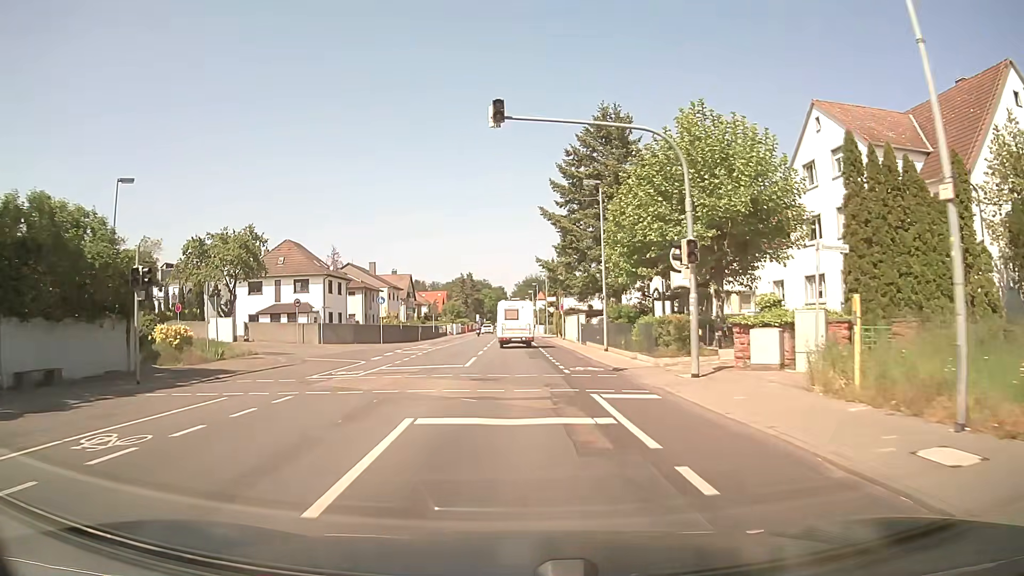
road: secondary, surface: asphalt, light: Day
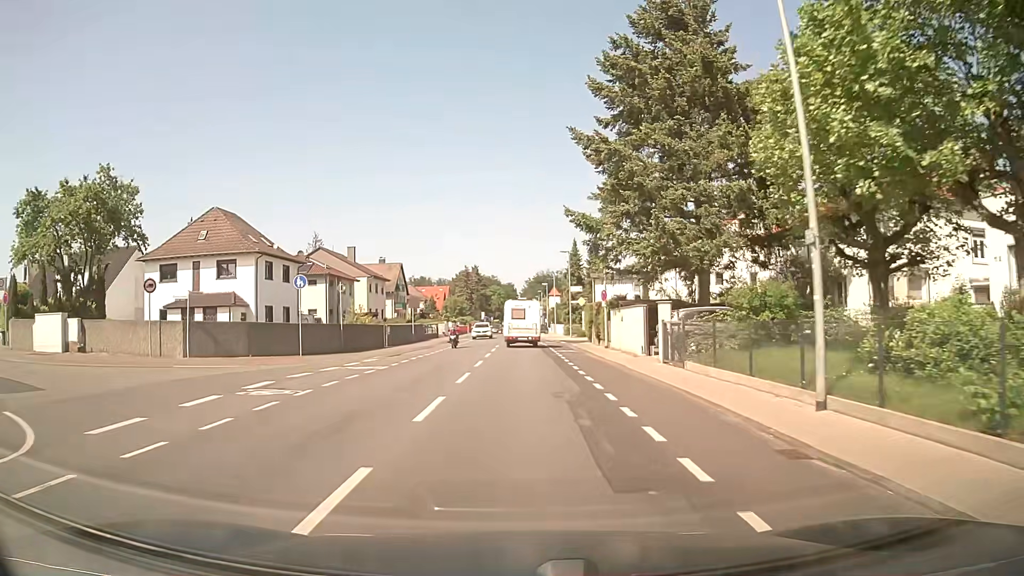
(-0.2, +20.8) m; -1°
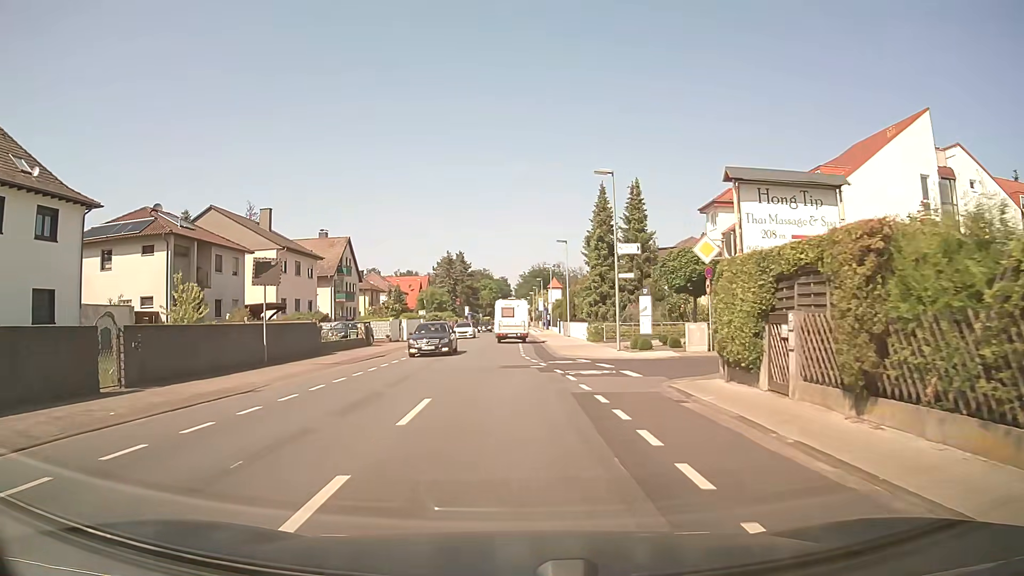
(+0.2, +30.2) m; 0°
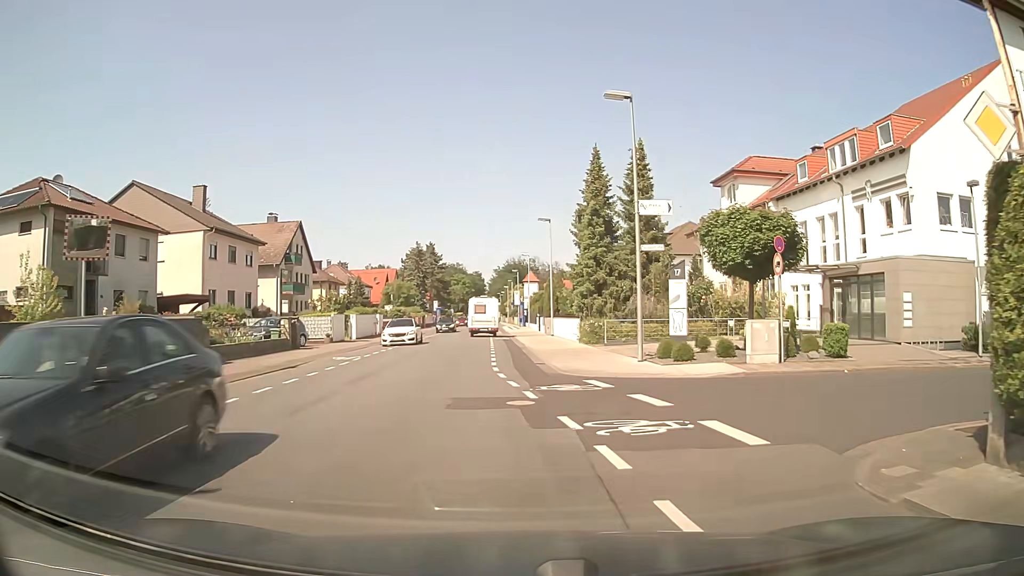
(+0.1, +9.2) m; +2°
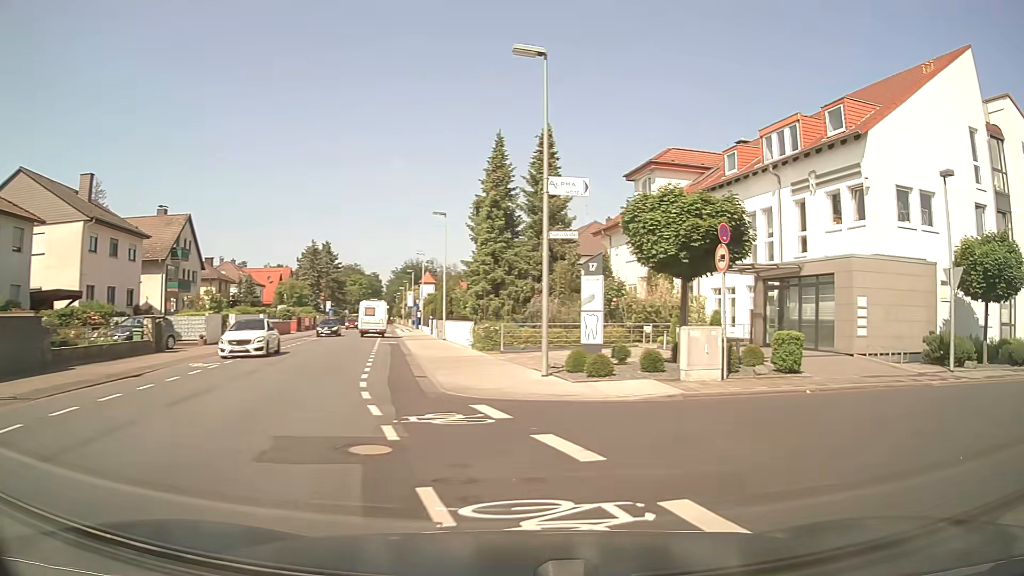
(+0.2, +3.4) m; +9°
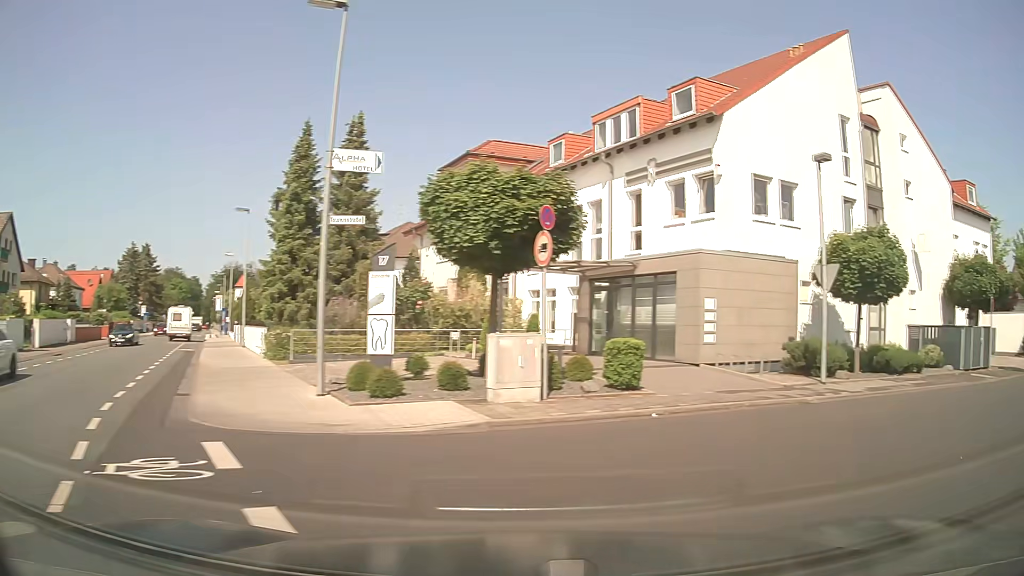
(+0.3, +2.8) m; +15°
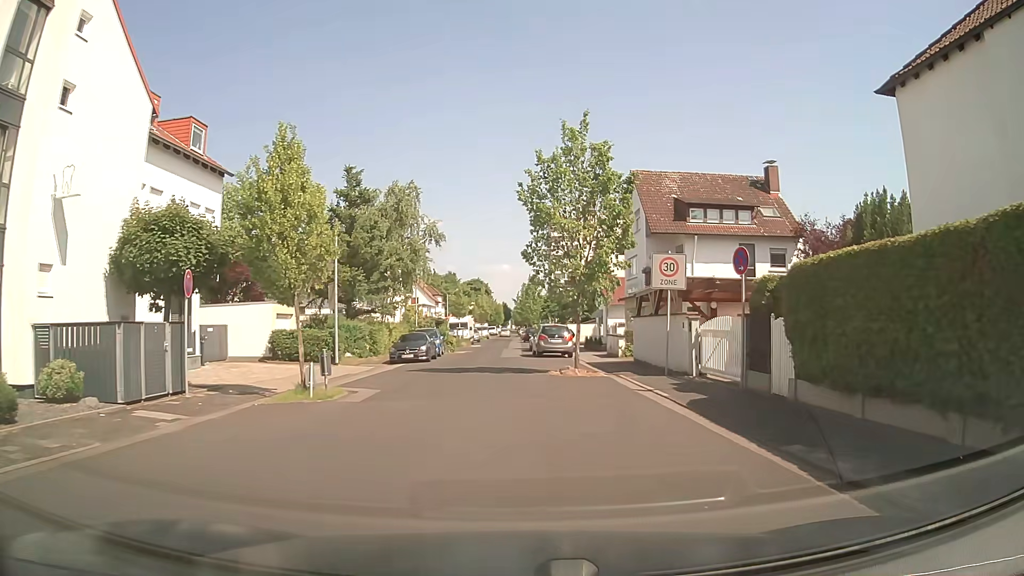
(+7.6, +9.0) m; +64°
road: residential
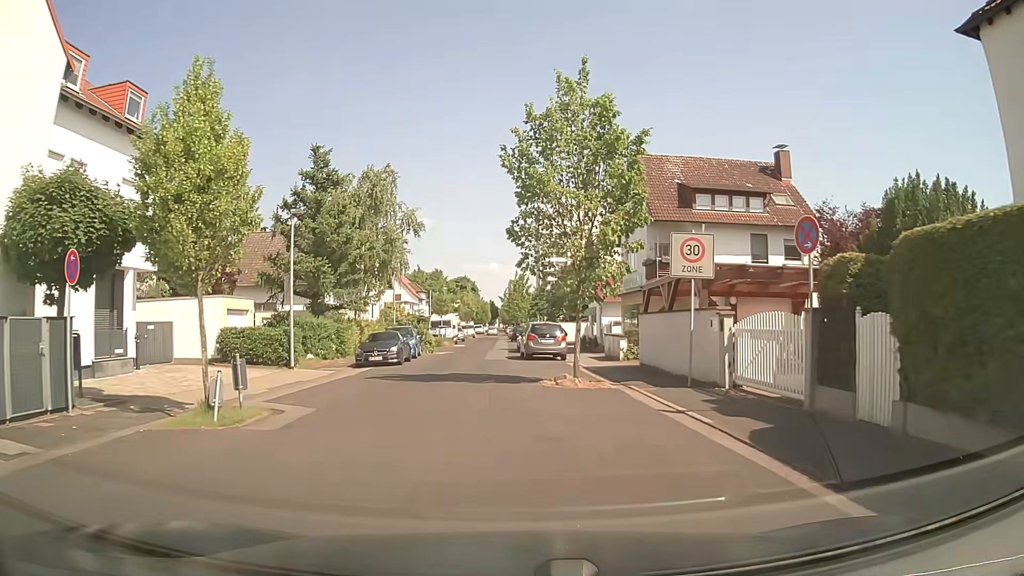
(0.0, +4.1) m; +1°
(0, +10) (-1, +20) (-2, +30) (-2, +40) (-2, +50) (-3, +60) (-3, +70) (-3, +80) (-3, +90) (-3, +100) m
